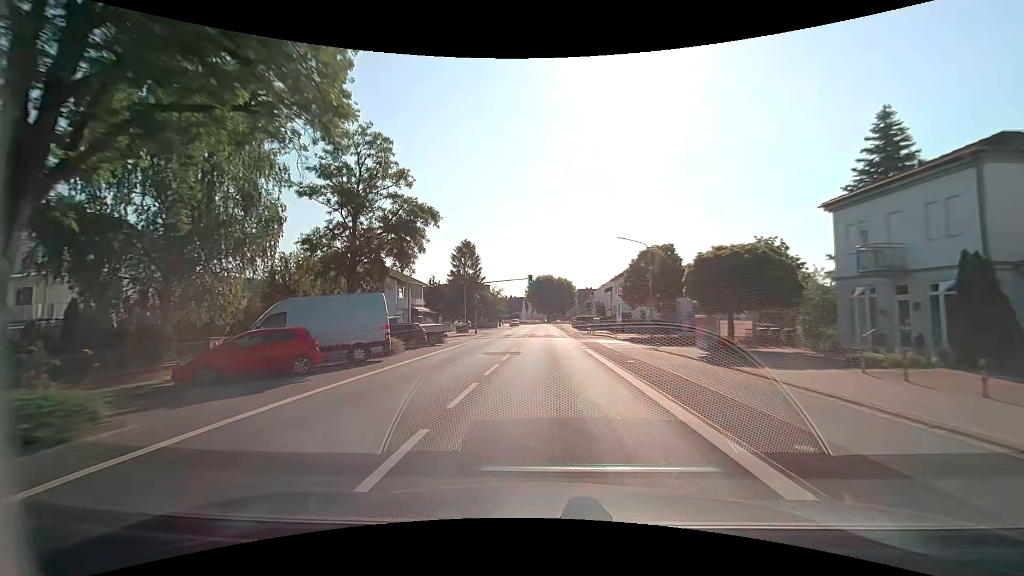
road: secondary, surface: asphalt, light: Day
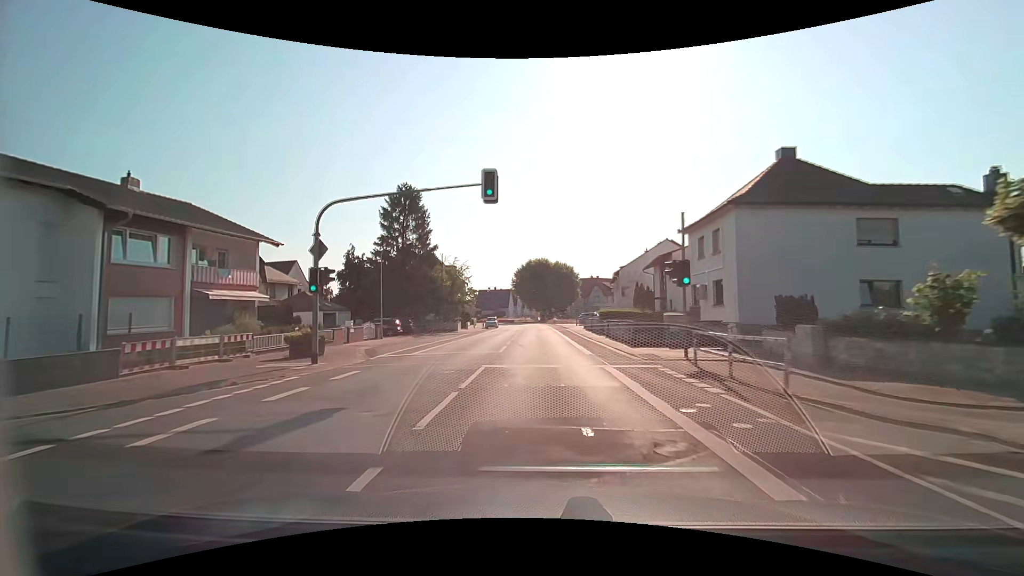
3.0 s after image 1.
(+0.1, +37.9) m; +1°
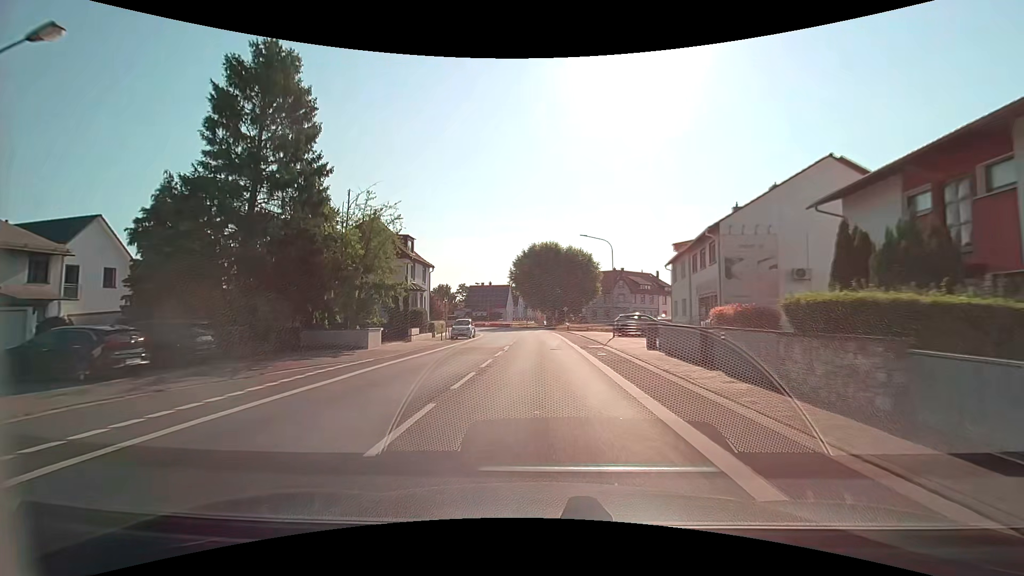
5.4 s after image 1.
(-0.1, +29.8) m; 0°
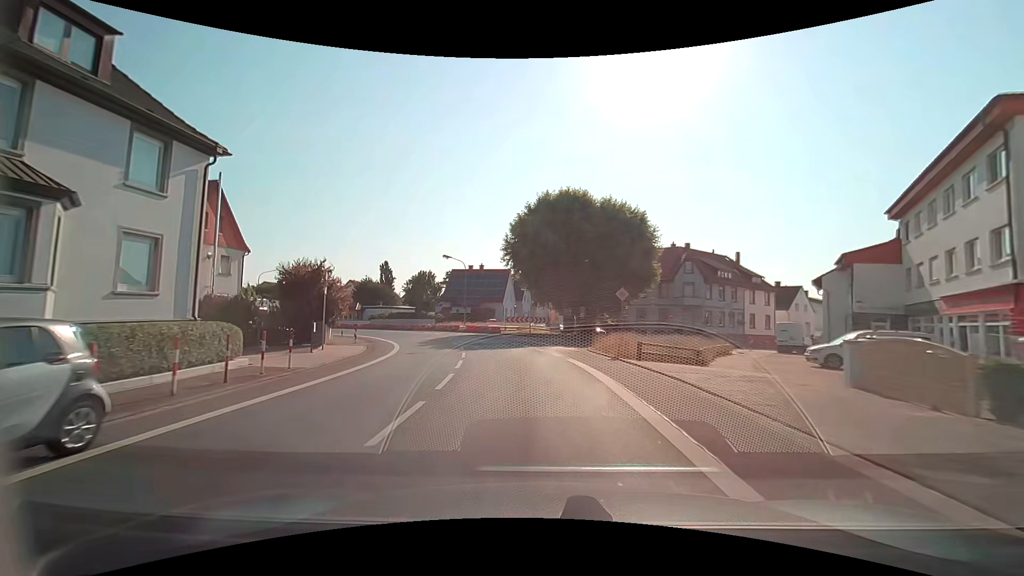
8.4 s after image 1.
(-0.2, +36.3) m; -2°
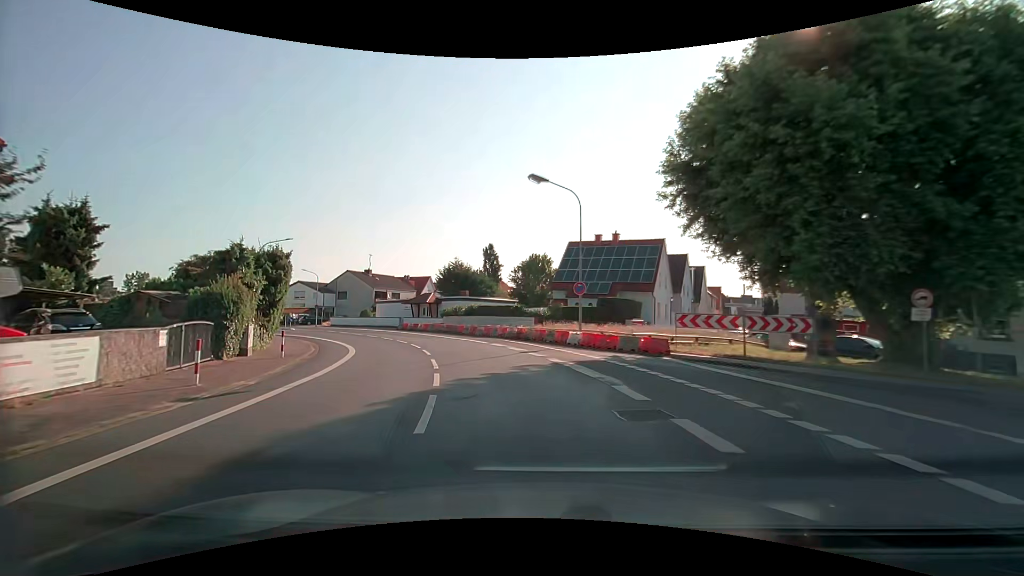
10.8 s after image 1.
(-3.1, +28.0) m; -15°
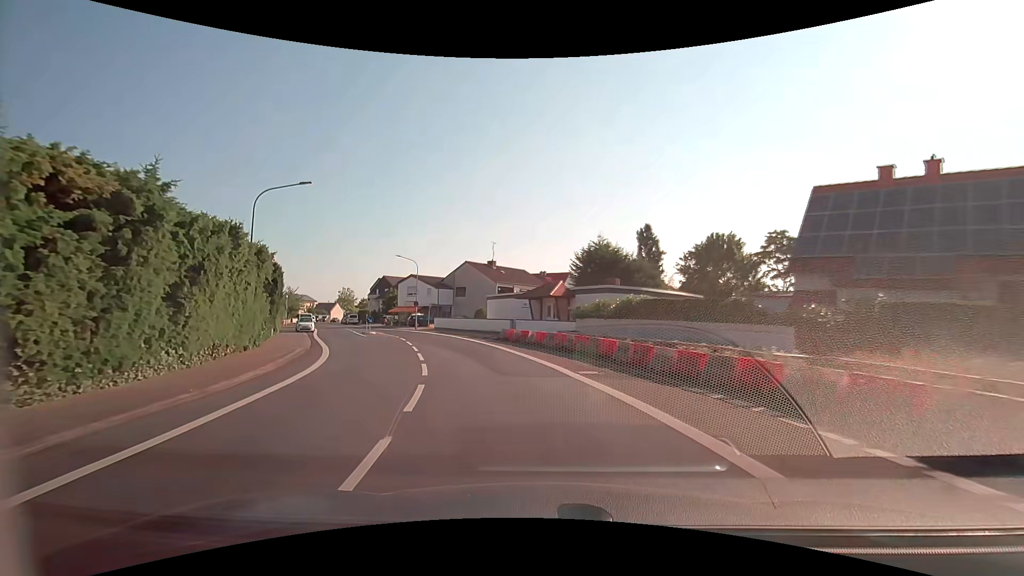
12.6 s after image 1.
(-2.8, +20.4) m; -17°
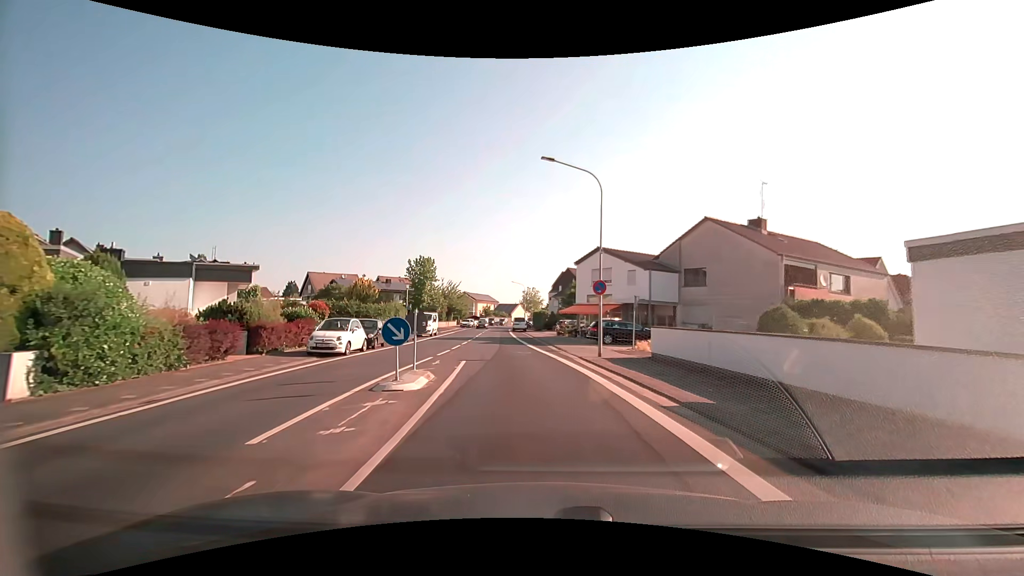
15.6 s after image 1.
(-7.1, +33.1) m; -22°
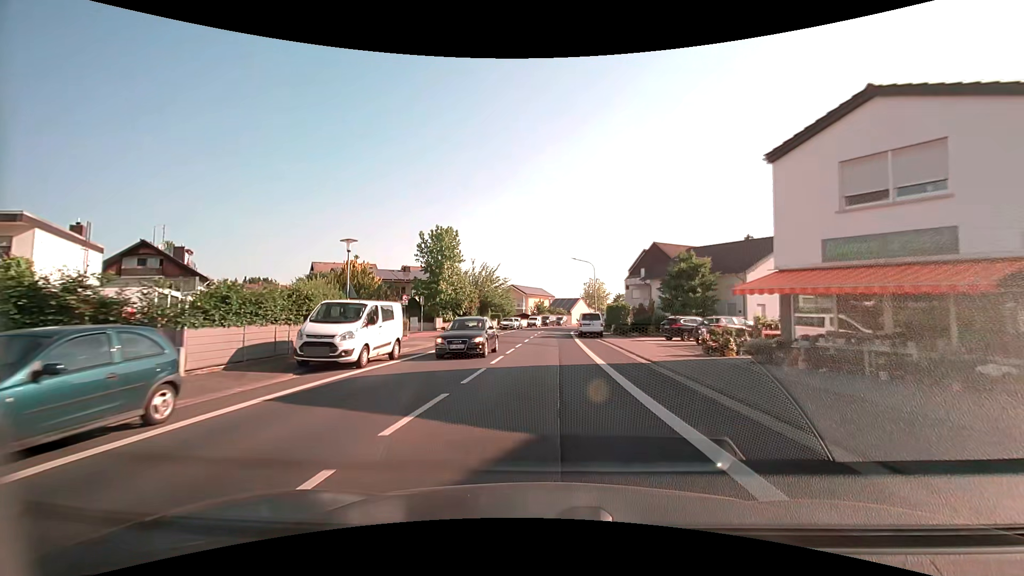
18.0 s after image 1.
(-2.2, +27.7) m; -6°
(0, +10) (0, +20) (0, +30) (0, +40) (+1, +50) (+1, +60) (+2, +70) (+4, +80) (+6, +90) (+9, +99) m
